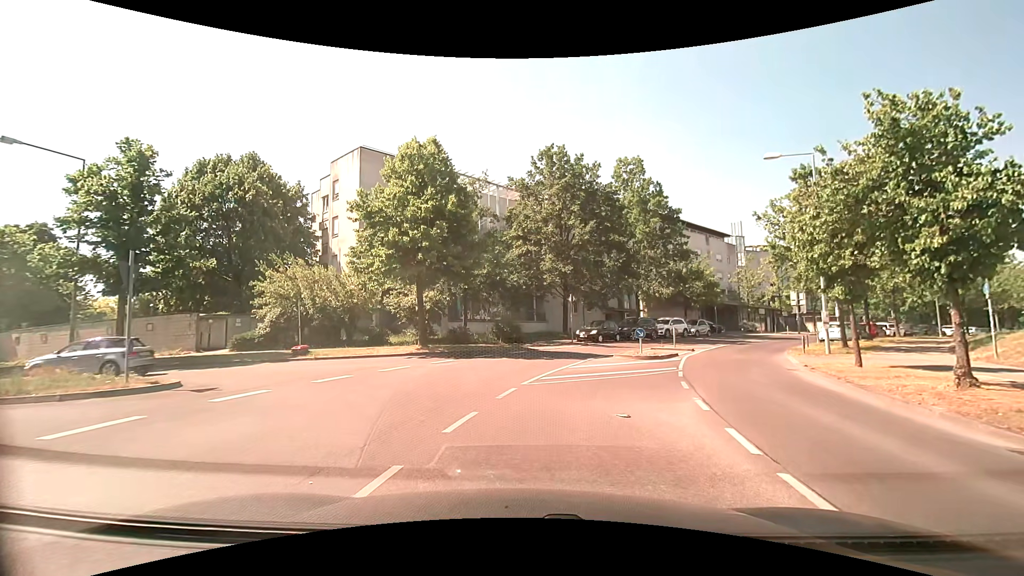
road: tertiary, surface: asphalt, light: Day
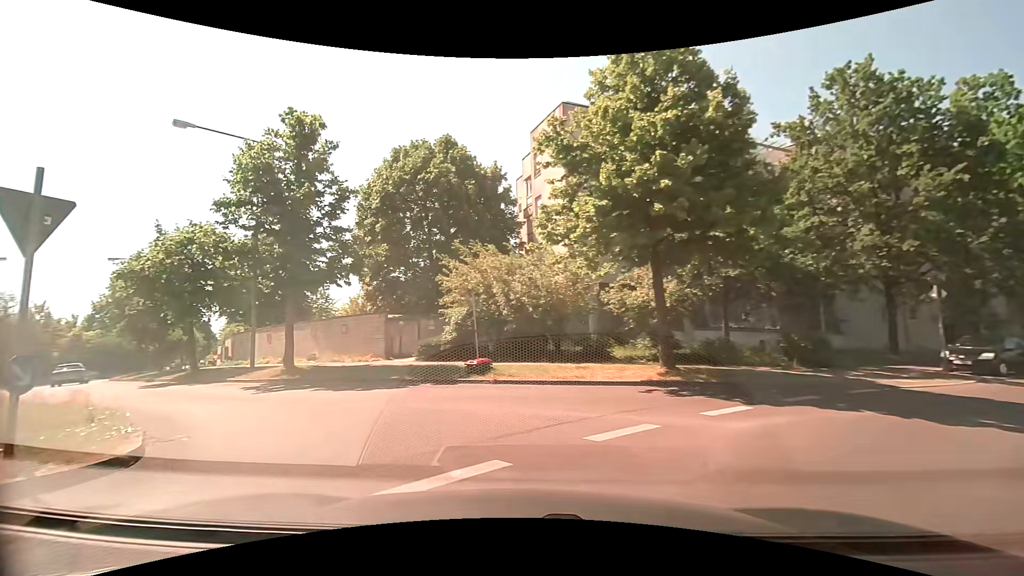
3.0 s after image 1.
(-1.3, +9.9) m; -23°
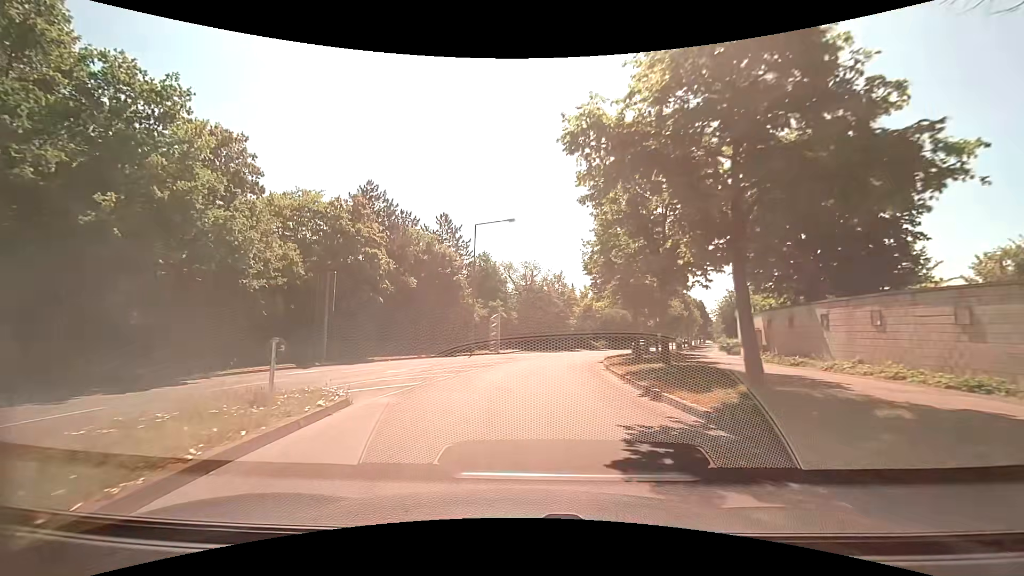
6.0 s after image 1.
(-10.2, +15.8) m; -53°
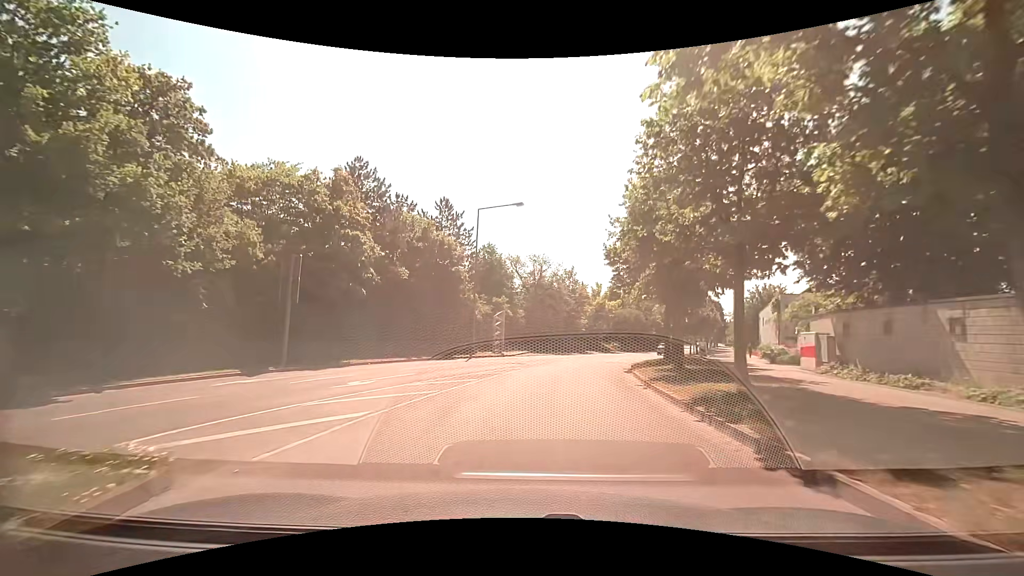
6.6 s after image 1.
(-0.1, +4.9) m; +1°
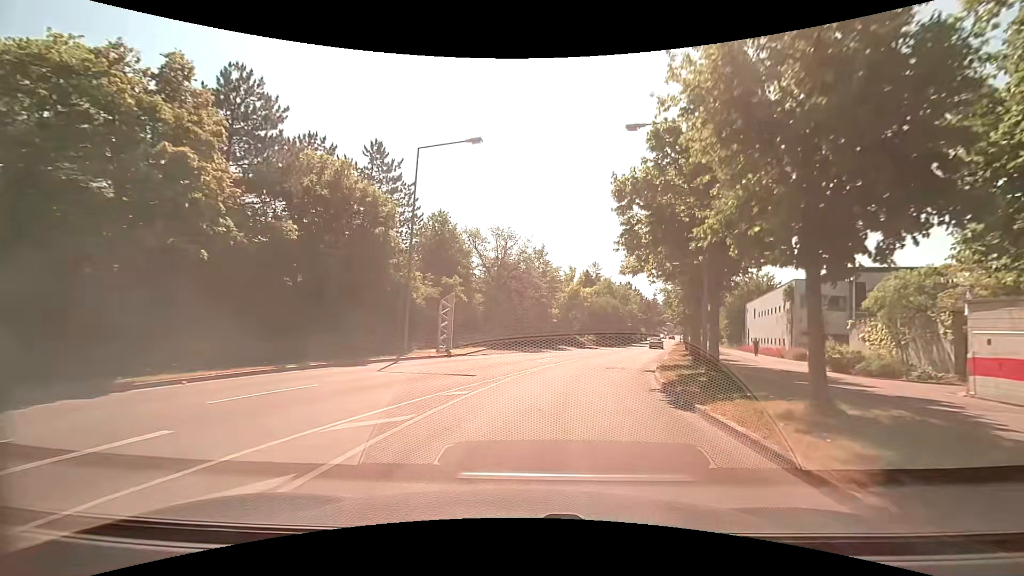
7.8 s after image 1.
(+0.1, +10.4) m; +4°
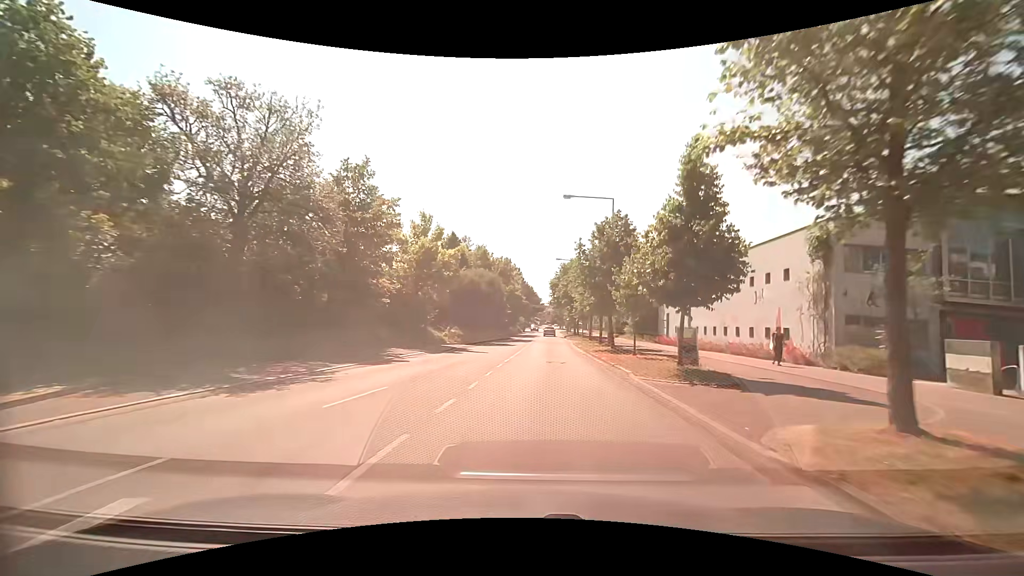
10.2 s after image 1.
(+2.8, +23.4) m; +14°
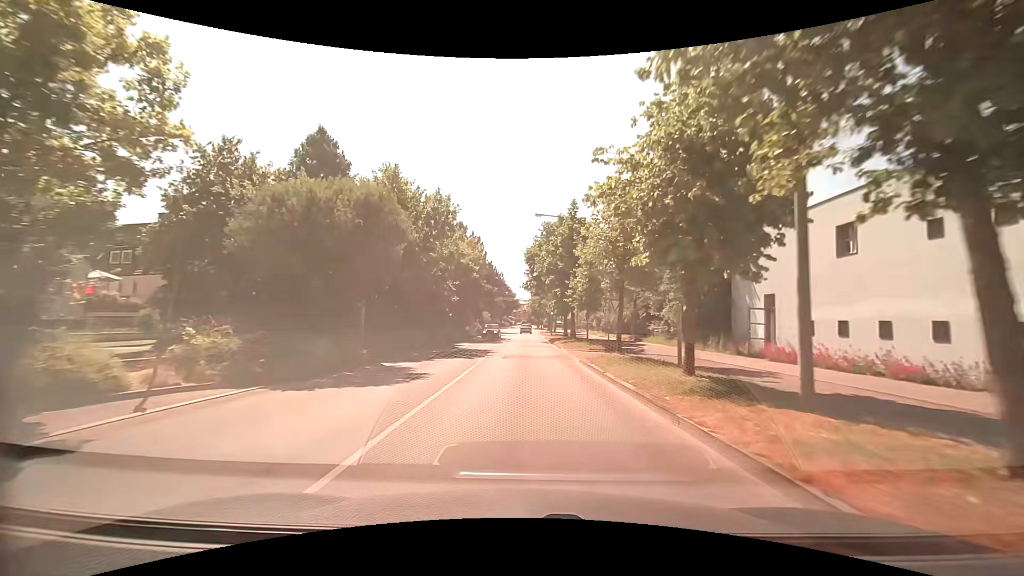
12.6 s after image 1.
(+1.3, +26.5) m; +3°
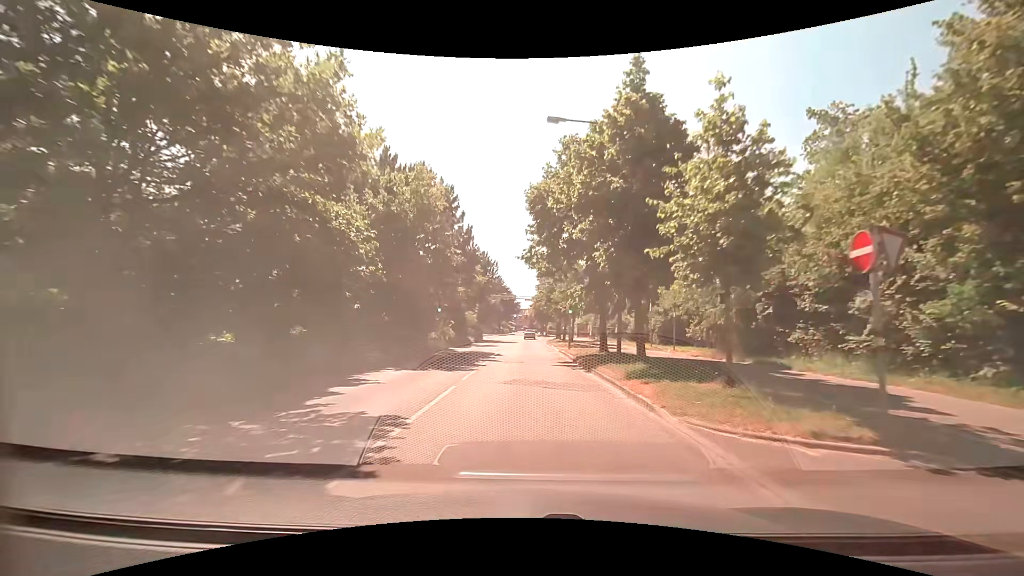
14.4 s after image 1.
(+0.1, +20.5) m; 0°
(0, +10) (0, +20) (0, +30) (0, +40) (0, +50) (0, +60) (0, +70) (0, +80) (+1, +90) (+1, +100) m
